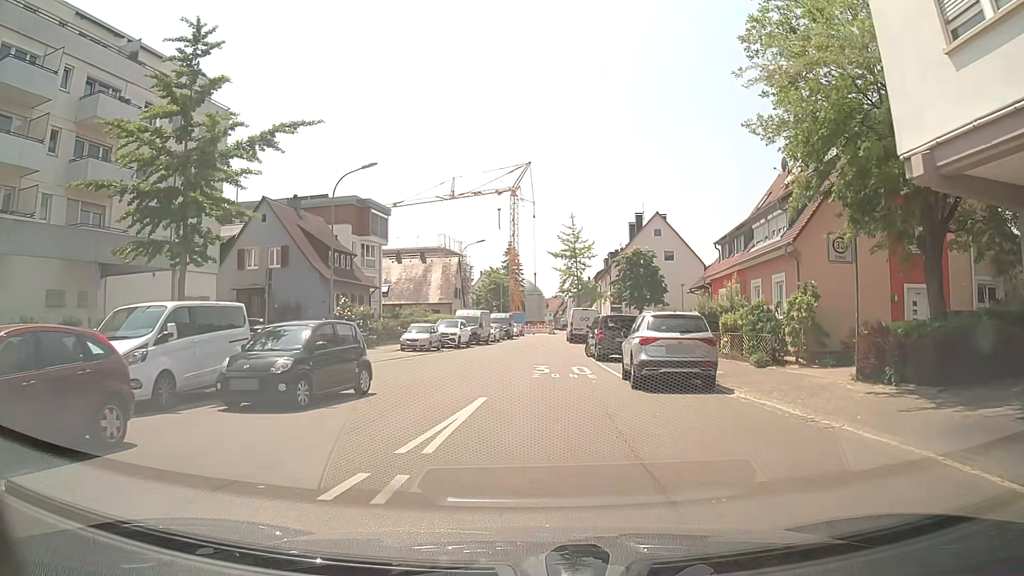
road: residential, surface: asphalt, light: Day
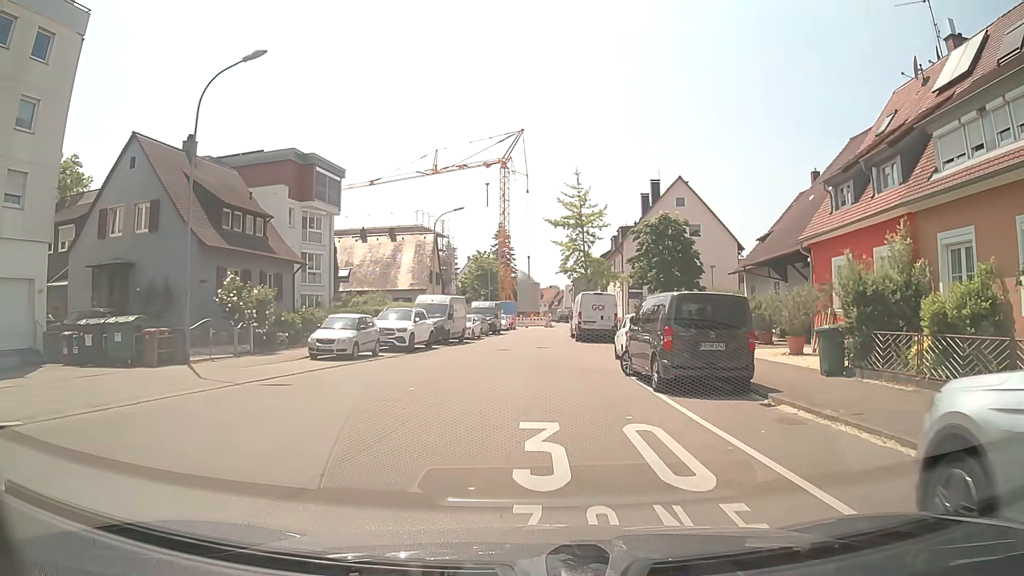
(-0.1, +14.5) m; -1°
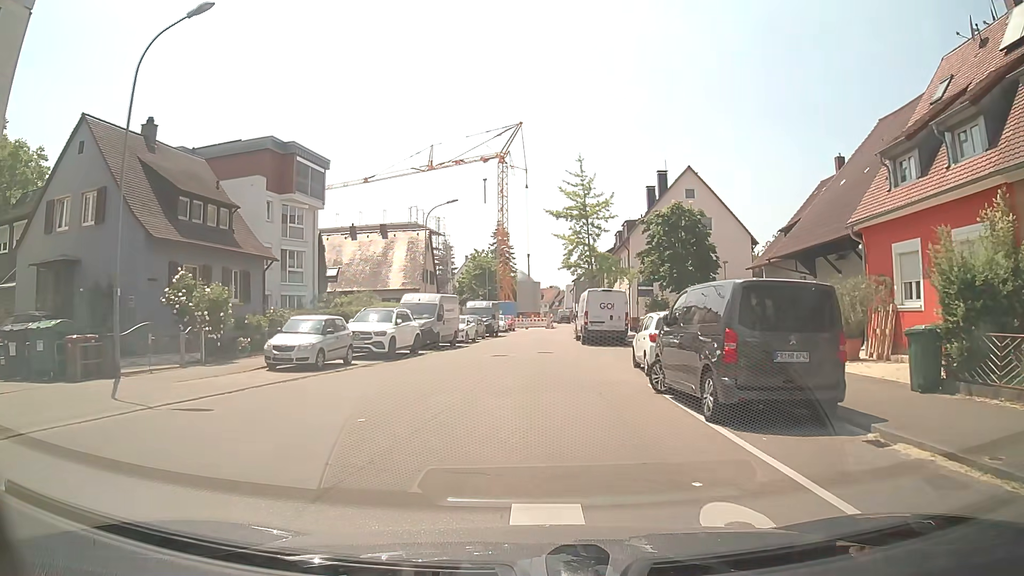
(0.0, +3.9) m; +1°
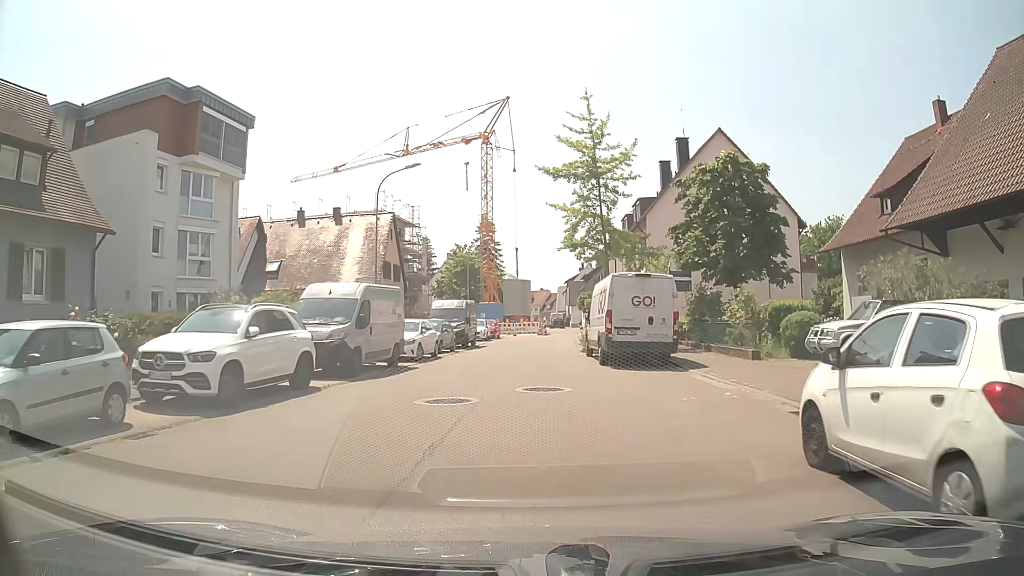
(+0.1, +12.3) m; +1°
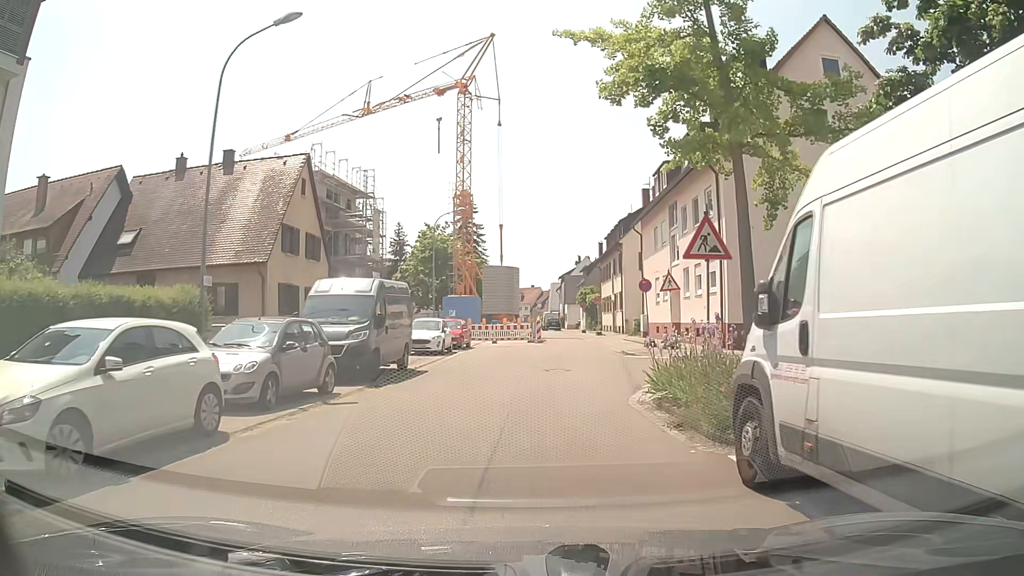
(+0.1, +18.1) m; +1°
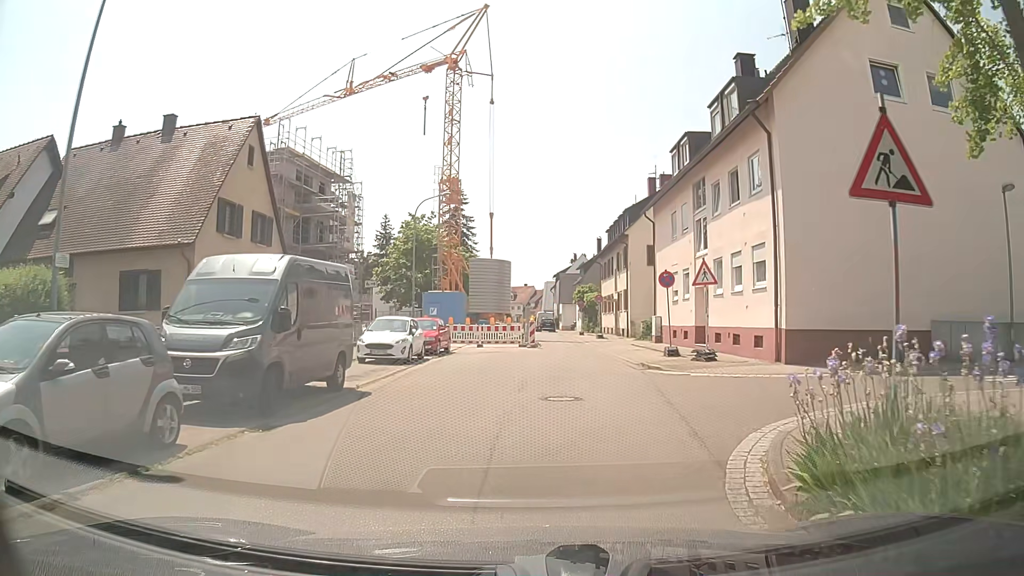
(0.0, +5.9) m; 0°
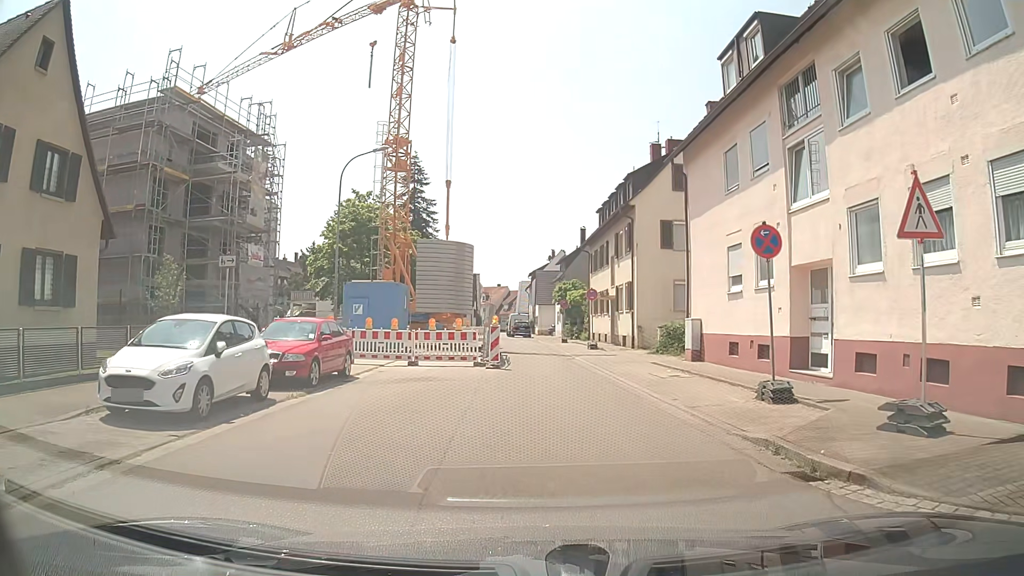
(+0.4, +12.6) m; +3°
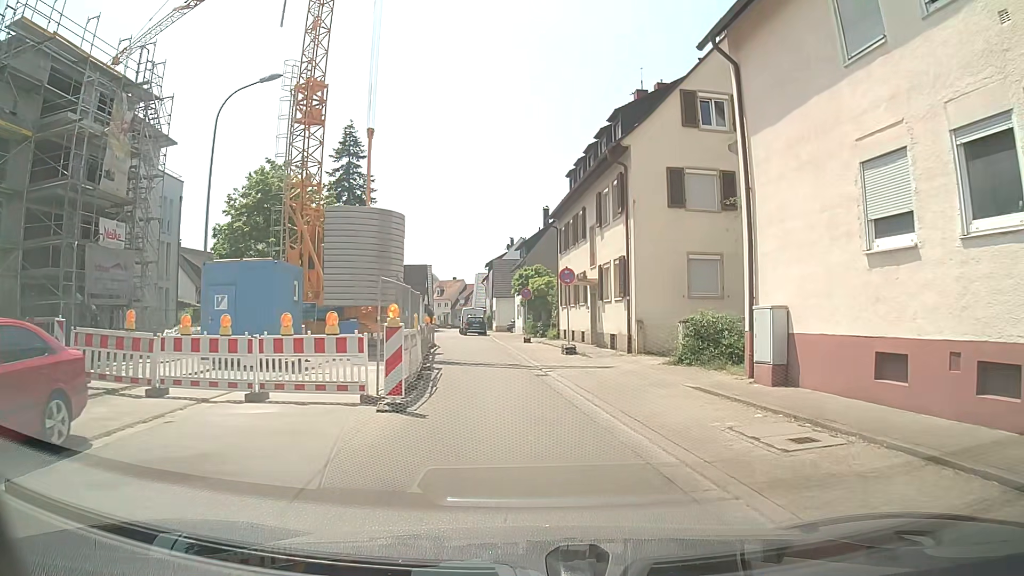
(+0.1, +10.2) m; +3°
(0, +10) (-1, +20) (-2, +30) (-4, +40) (-6, +50) (-8, +59) (-10, +69) (-10, +79) (-11, +89) (-12, +99) m
